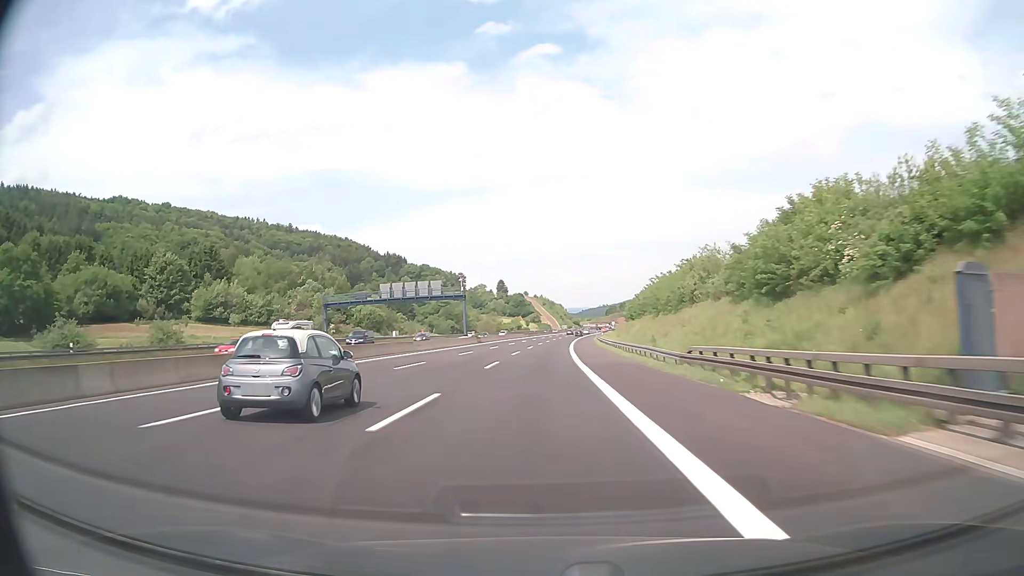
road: motorway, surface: asphalt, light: Day
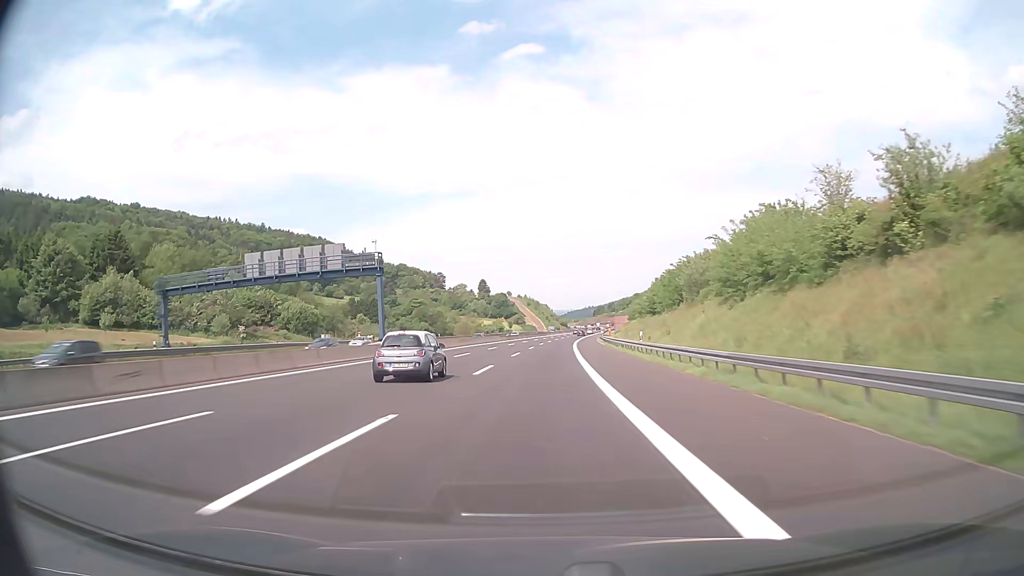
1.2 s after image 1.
(+0.4, +39.3) m; +1°
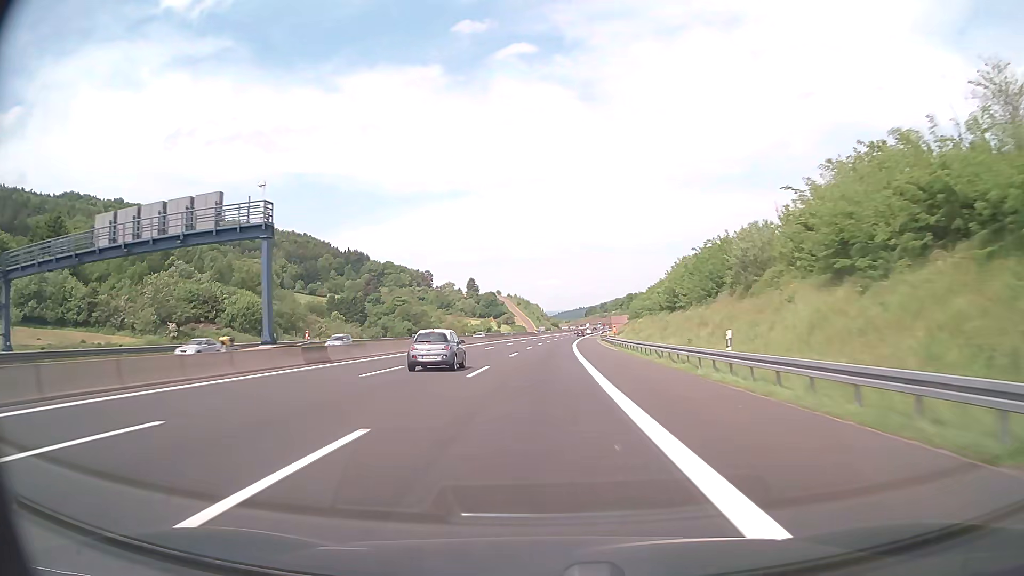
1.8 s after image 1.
(+0.1, +19.6) m; +1°
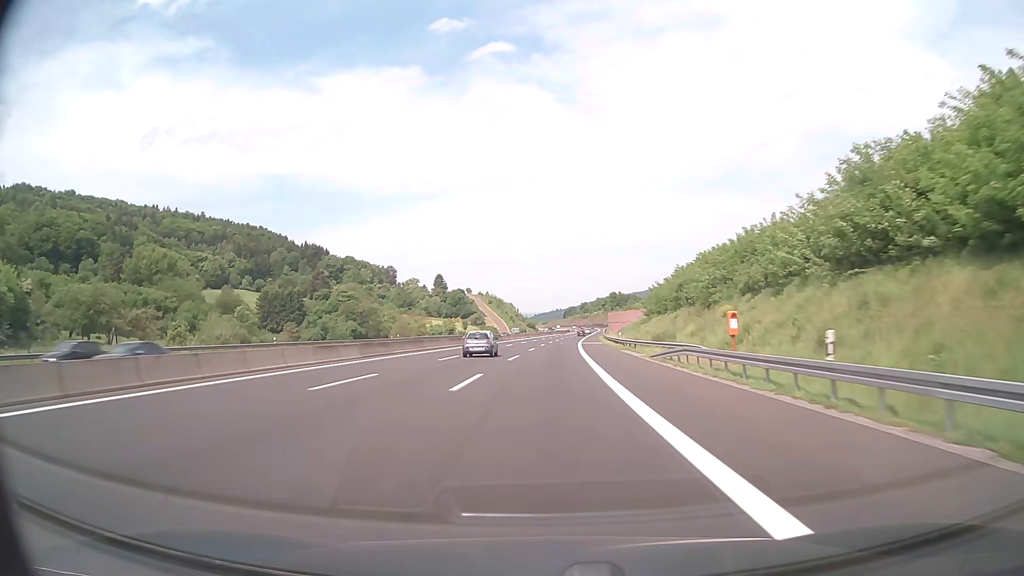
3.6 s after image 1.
(+1.0, +58.5) m; +2°
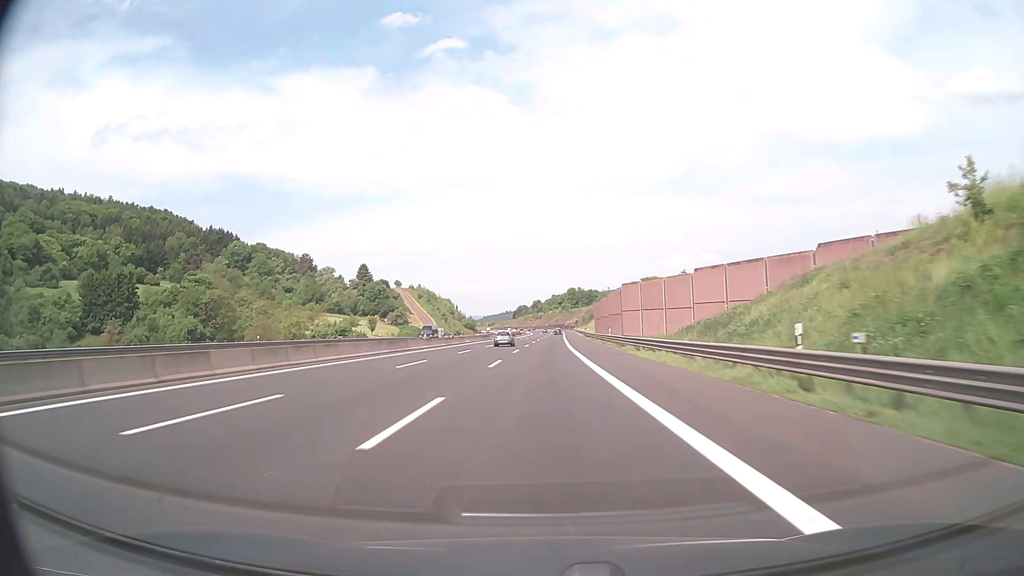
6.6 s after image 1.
(+3.5, +96.5) m; +4°
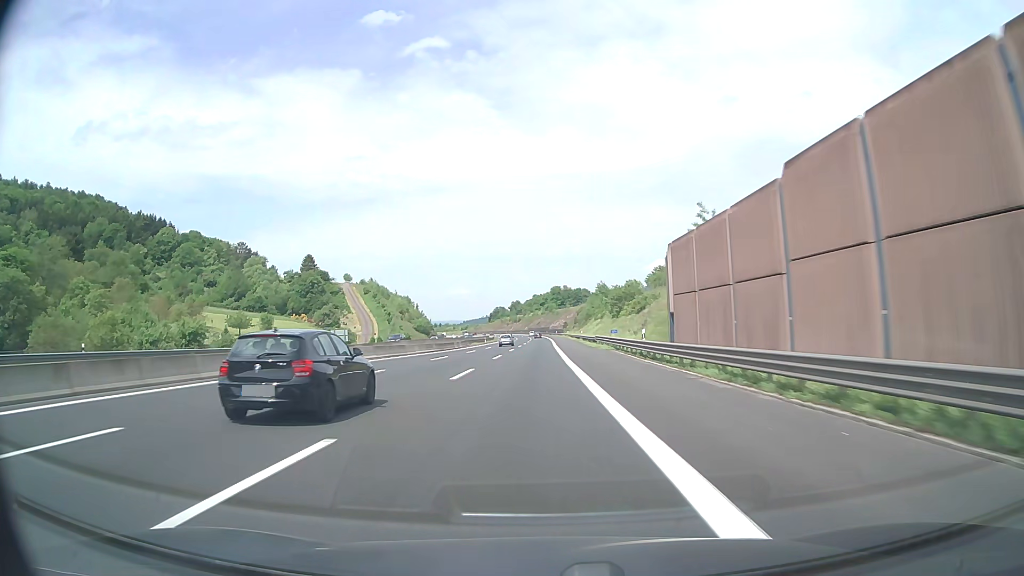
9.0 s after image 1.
(+1.4, +76.6) m; +2°
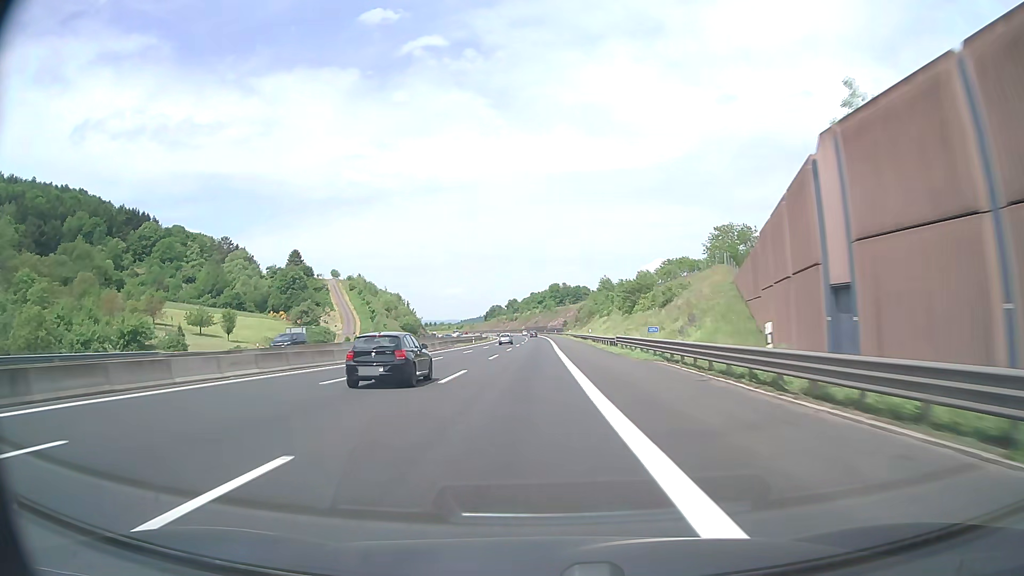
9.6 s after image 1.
(0.0, +19.0) m; 0°
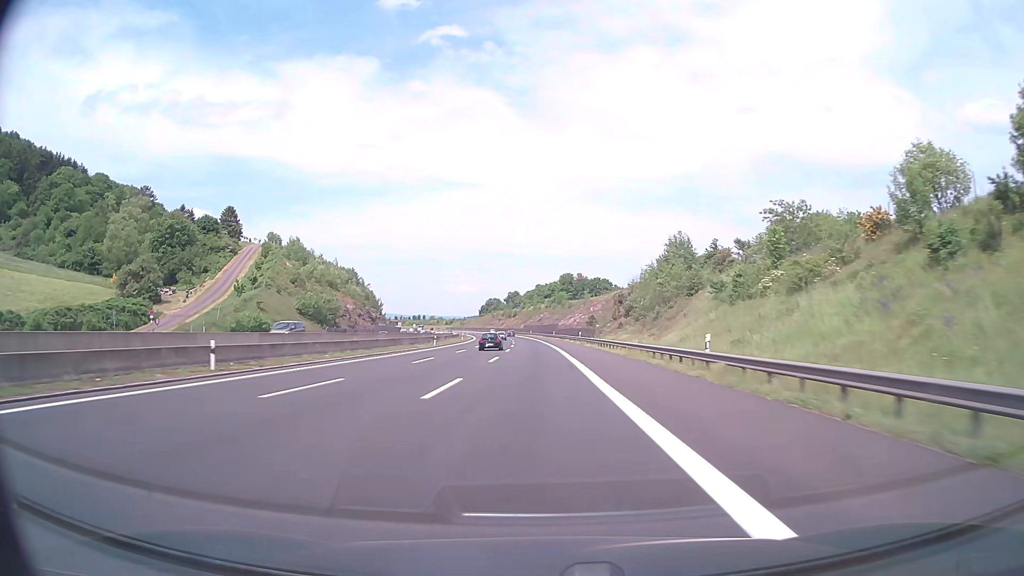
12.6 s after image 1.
(-0.5, +94.4) m; -1°
(0, +10) (0, +20) (0, +30) (0, +40) (0, +50) (0, +60) (-1, +70) (-1, +80) (-1, +90) (-2, +100) m
